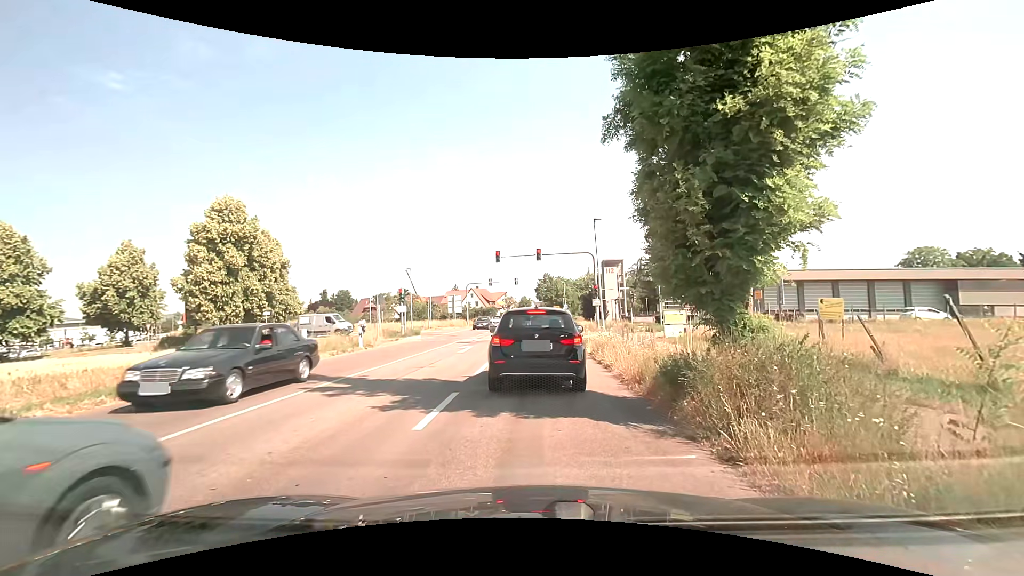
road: secondary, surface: asphalt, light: Day
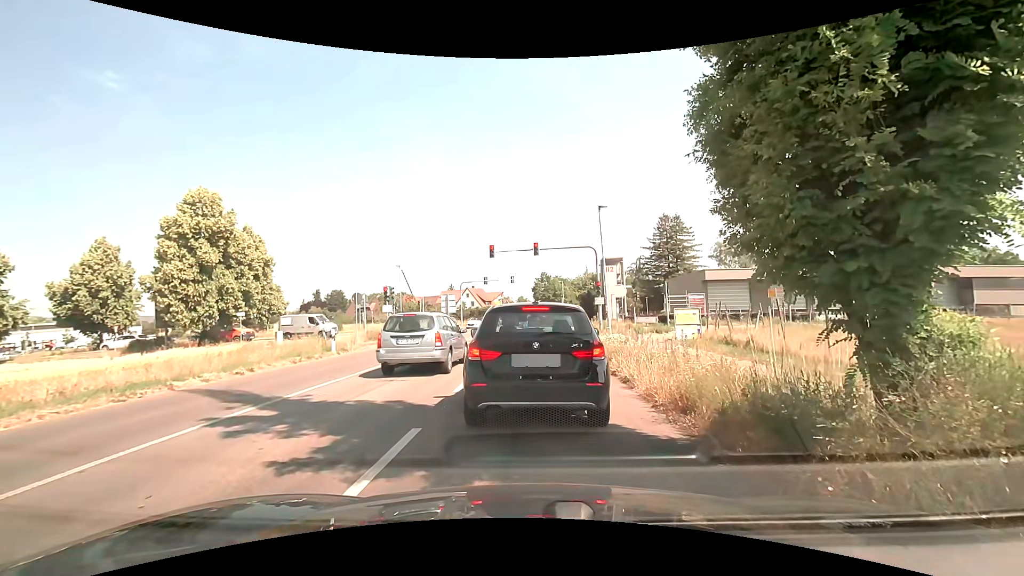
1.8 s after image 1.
(0.0, +2.8) m; 0°
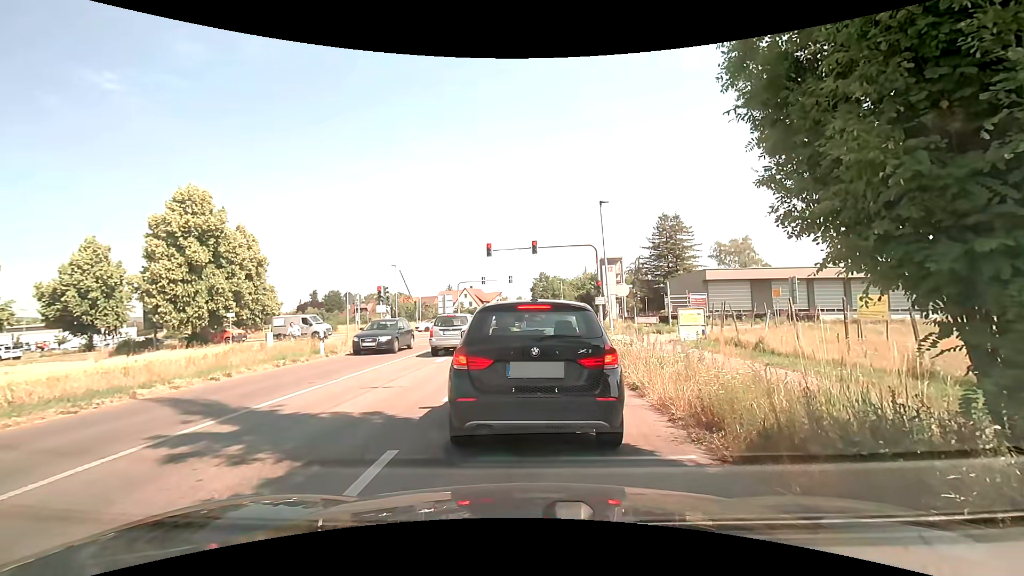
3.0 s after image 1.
(0.0, +0.9) m; 0°
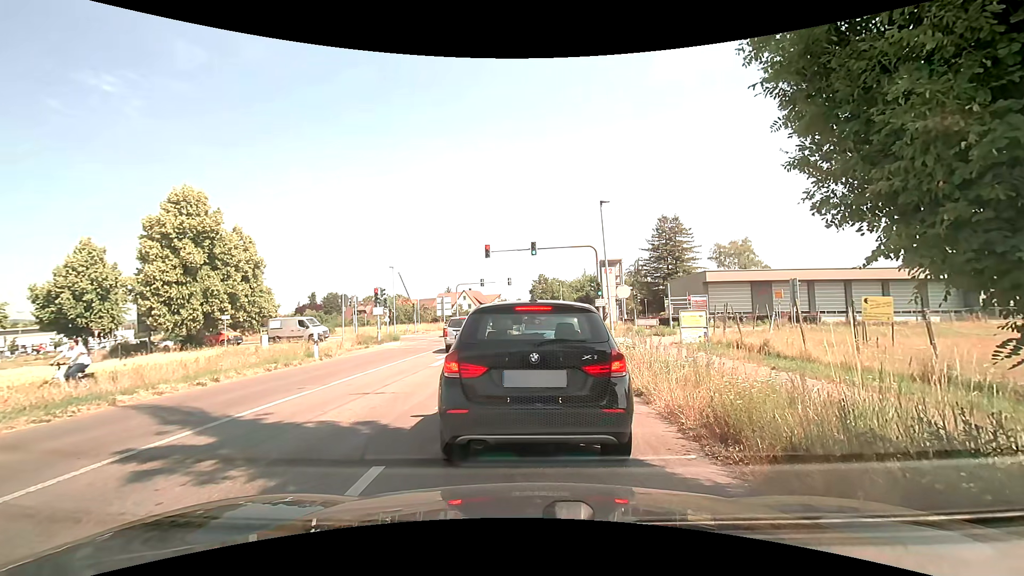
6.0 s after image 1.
(0.0, +0.5) m; 0°
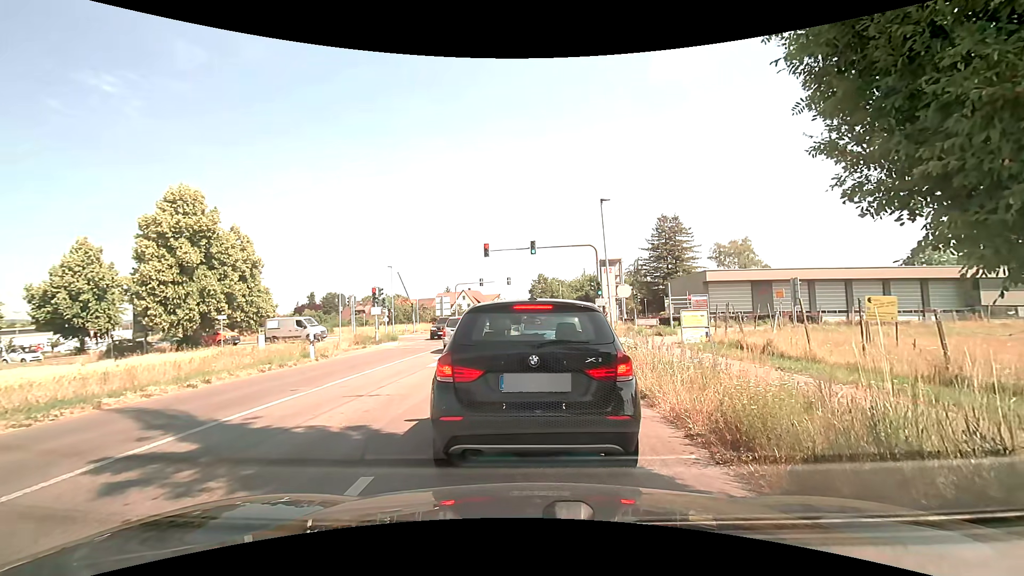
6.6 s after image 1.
(0.0, +0.3) m; 0°
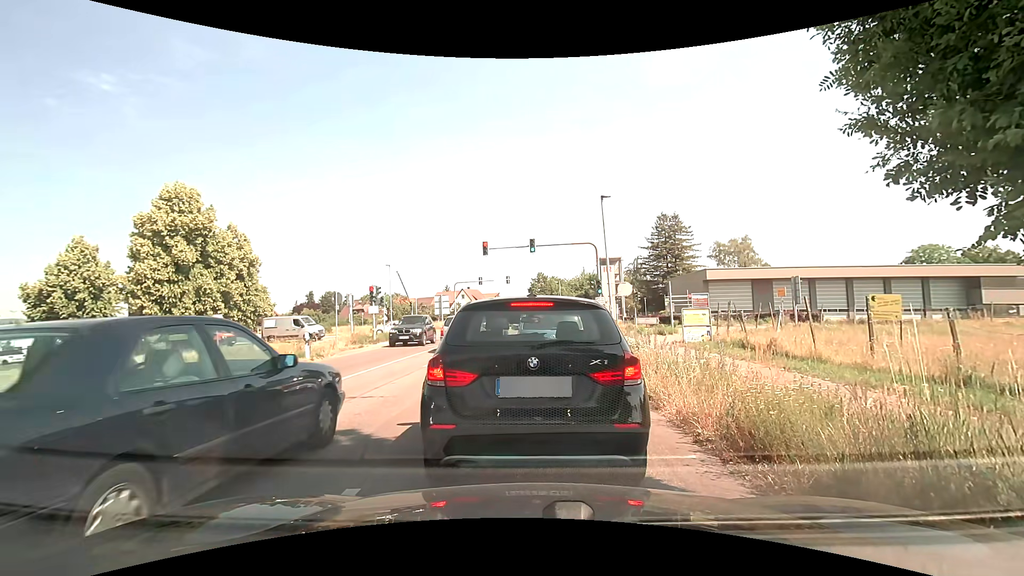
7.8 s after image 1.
(0.0, +0.3) m; 0°
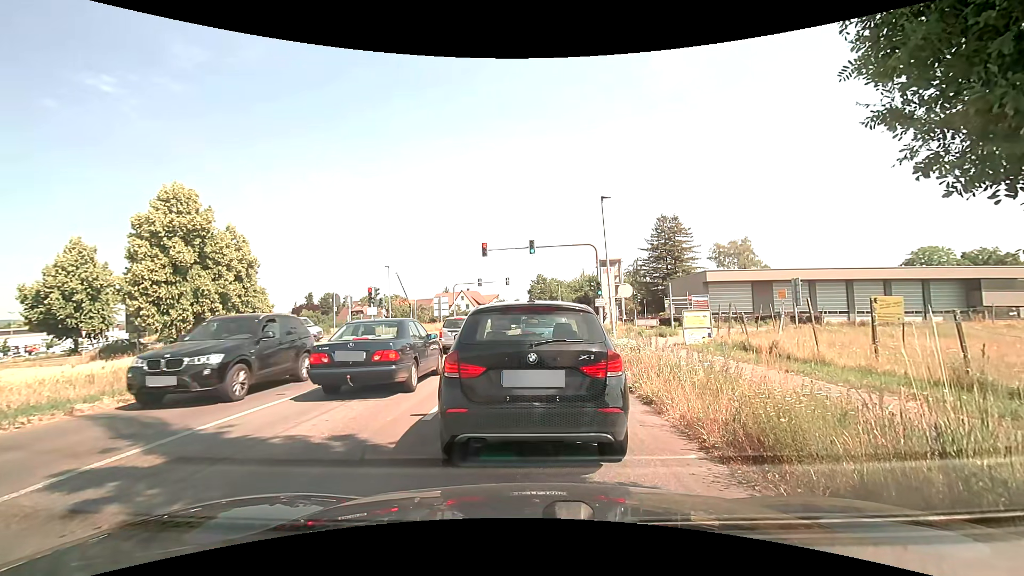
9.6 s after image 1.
(0.0, +0.2) m; 0°
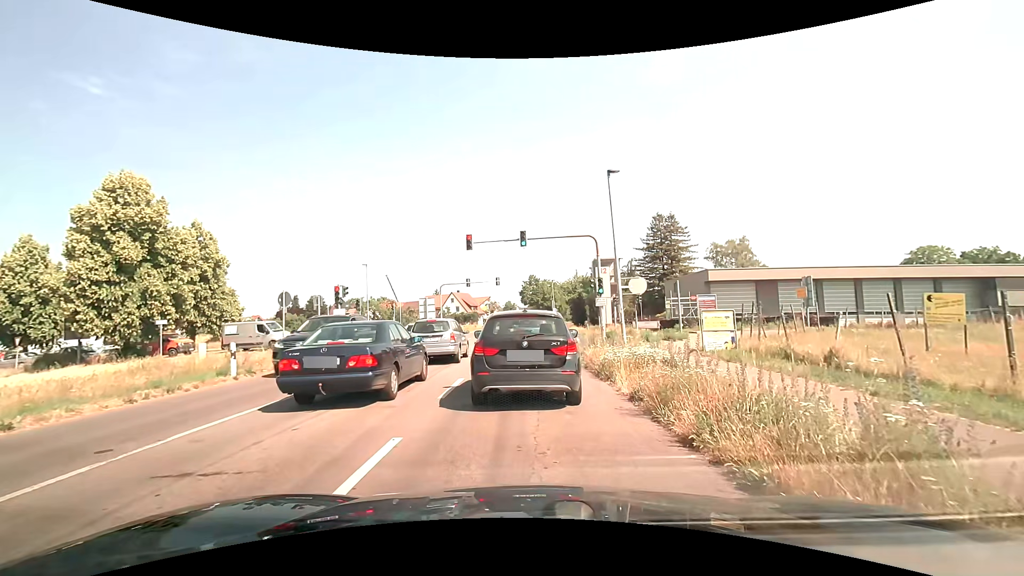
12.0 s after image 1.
(0.0, +4.2) m; 0°
